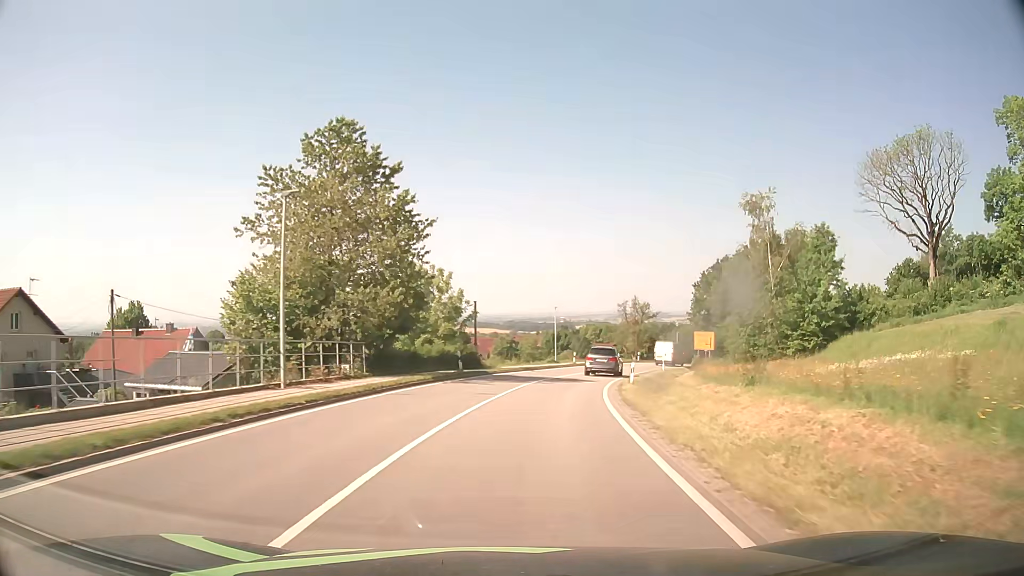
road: secondary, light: Day
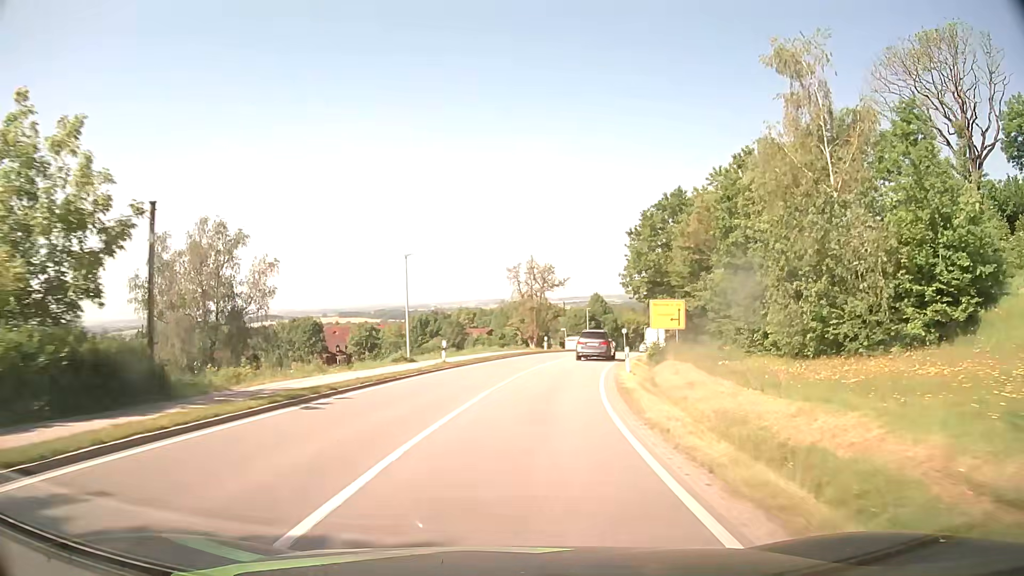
(+2.9, +29.1) m; +11°
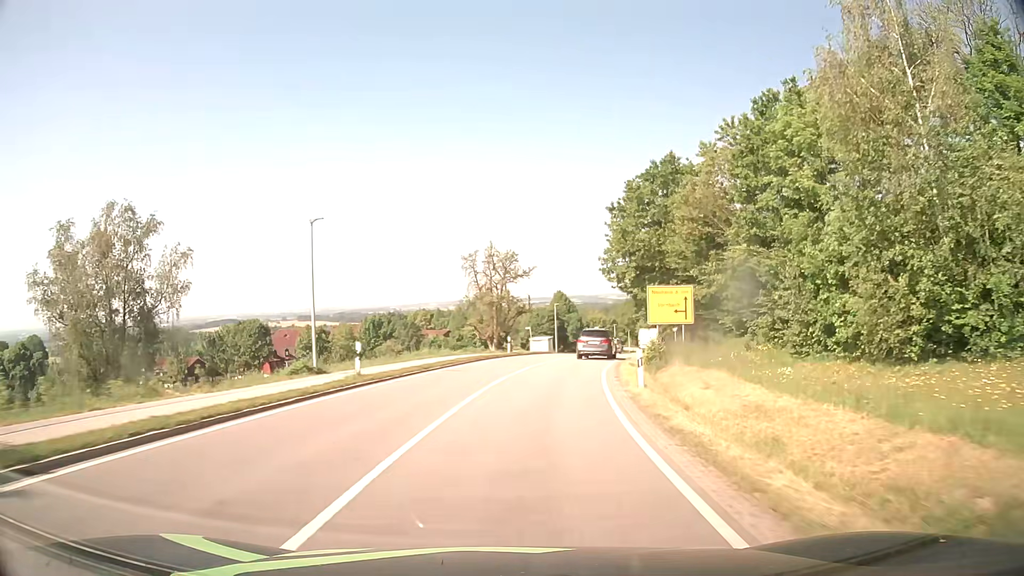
(+0.3, +10.0) m; +3°
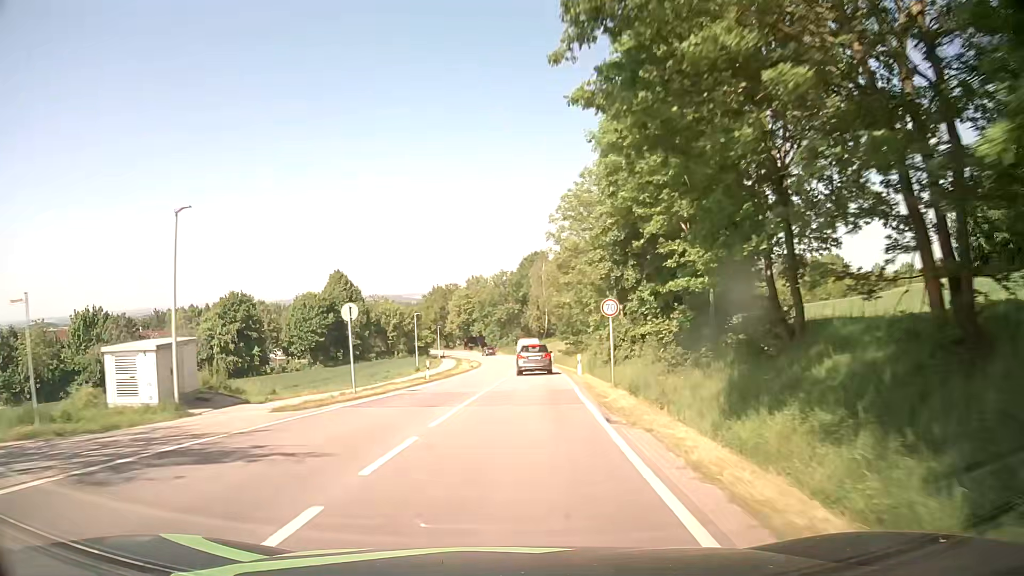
(+8.1, +50.3) m; +17°
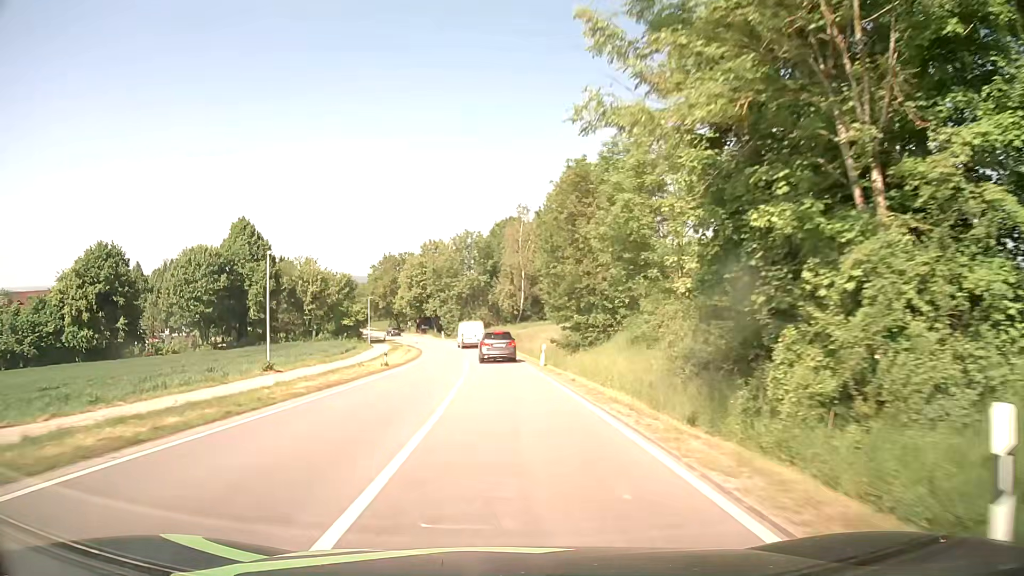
(+0.8, +31.4) m; +3°
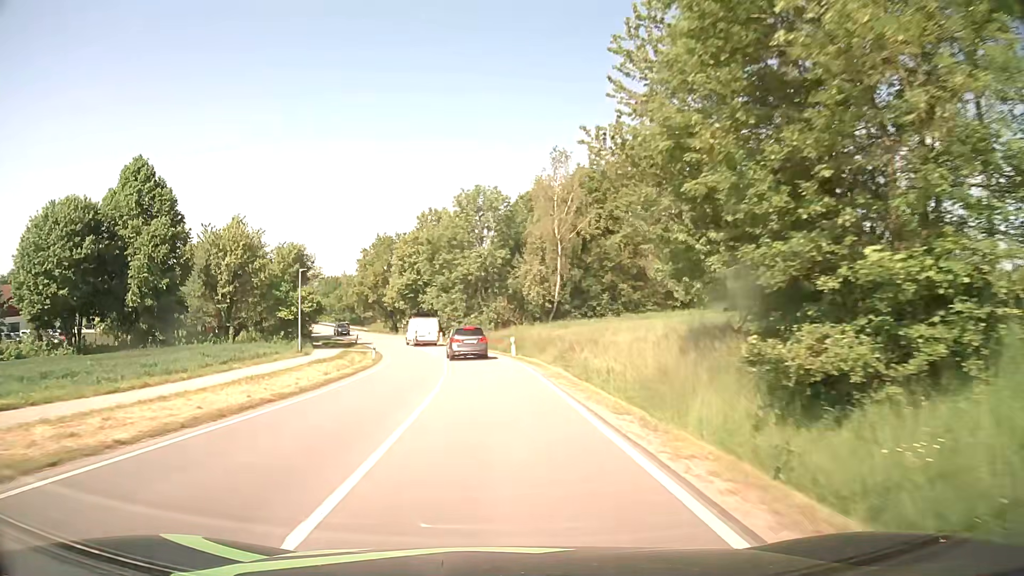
(-0.3, +30.8) m; -2°
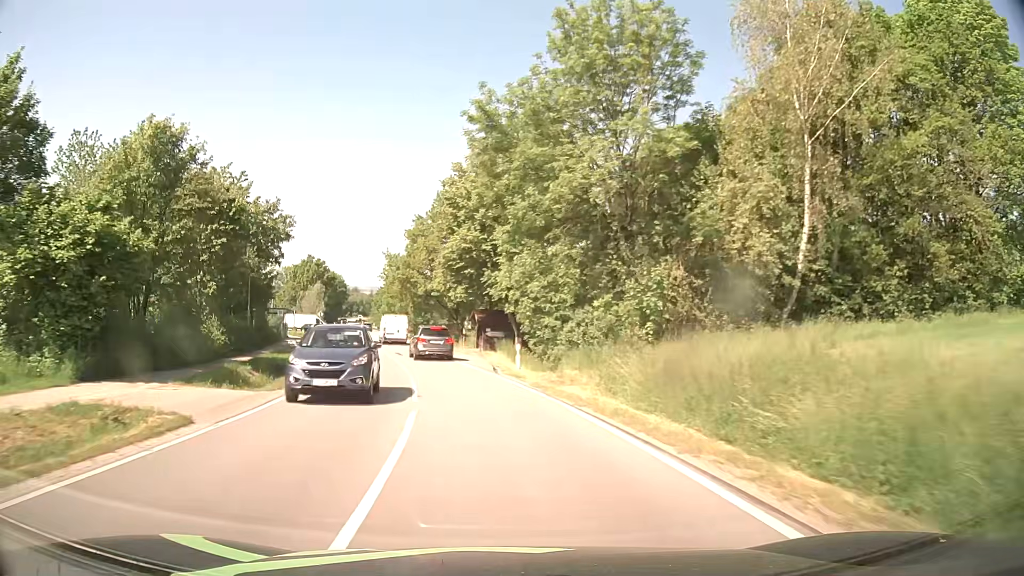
(-2.3, +39.7) m; -8°
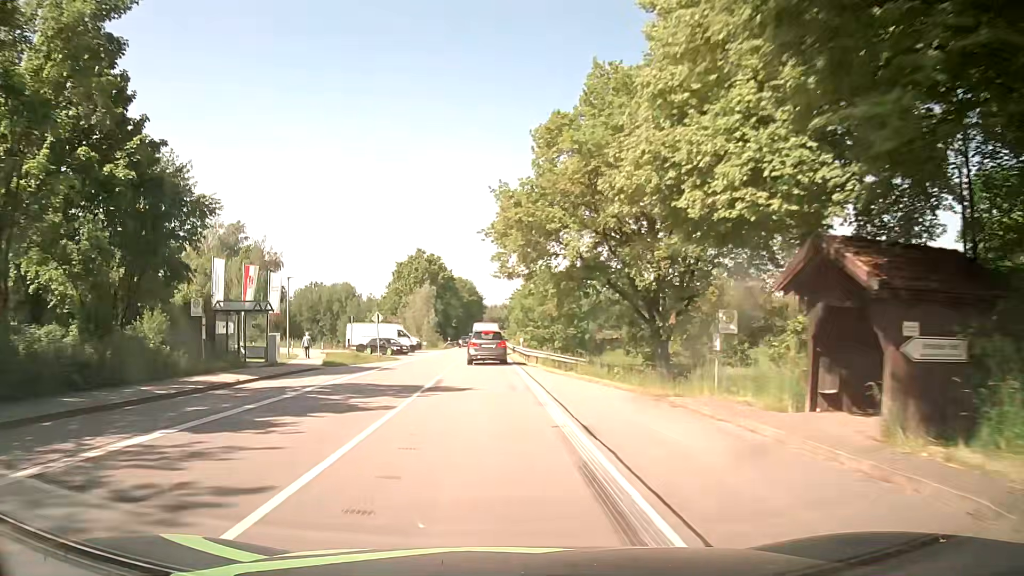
(-5.0, +39.4) m; -13°
(0, +10) (-1, +20) (-1, +30) (-1, +40) (-2, +50) (-2, +60) (-2, +70) (-2, +80) (-3, +90) (-3, +100) m
